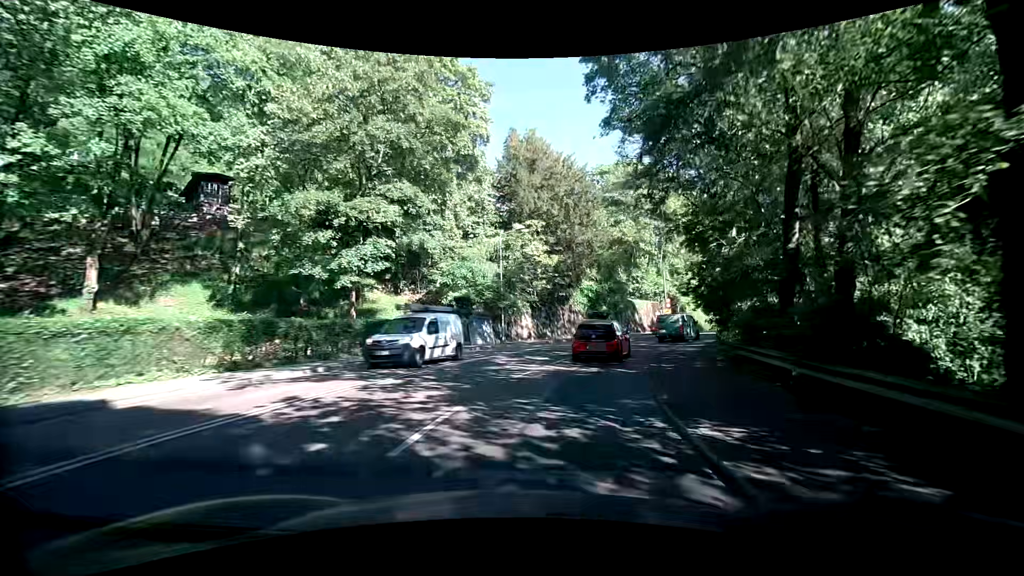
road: secondary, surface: asphalt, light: Day
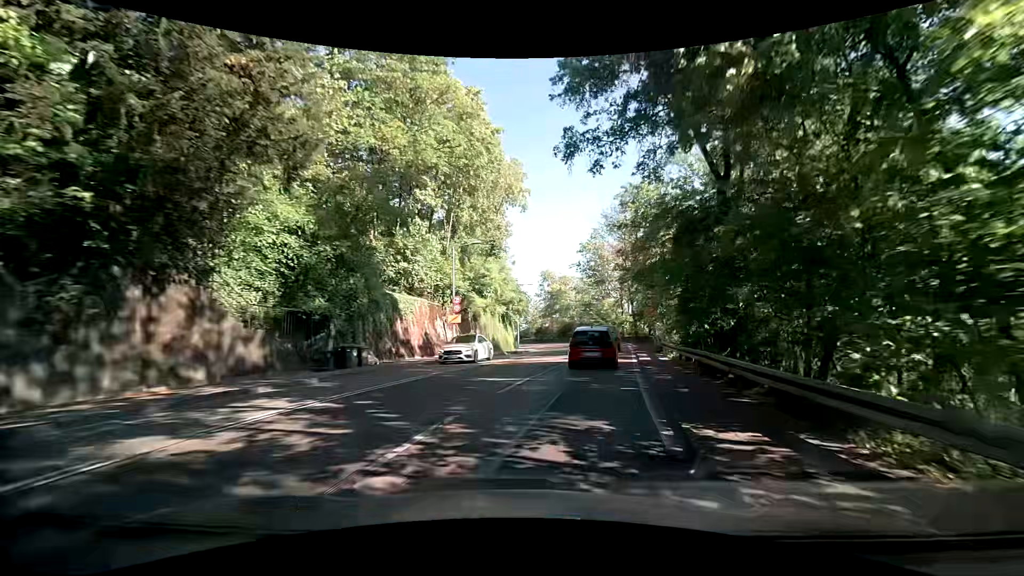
(+5.9, +29.8) m; +24°
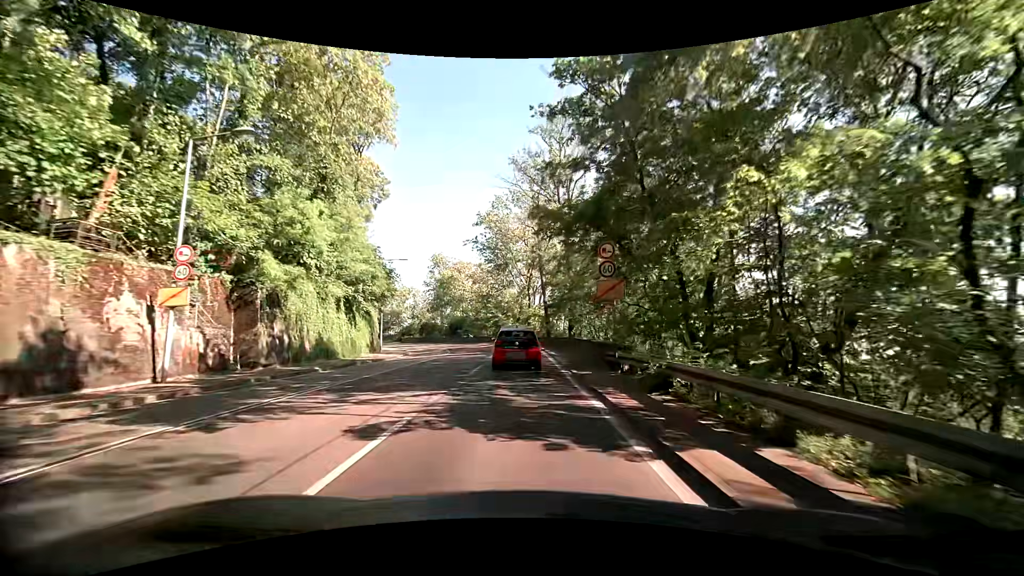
(+2.3, +19.4) m; +11°
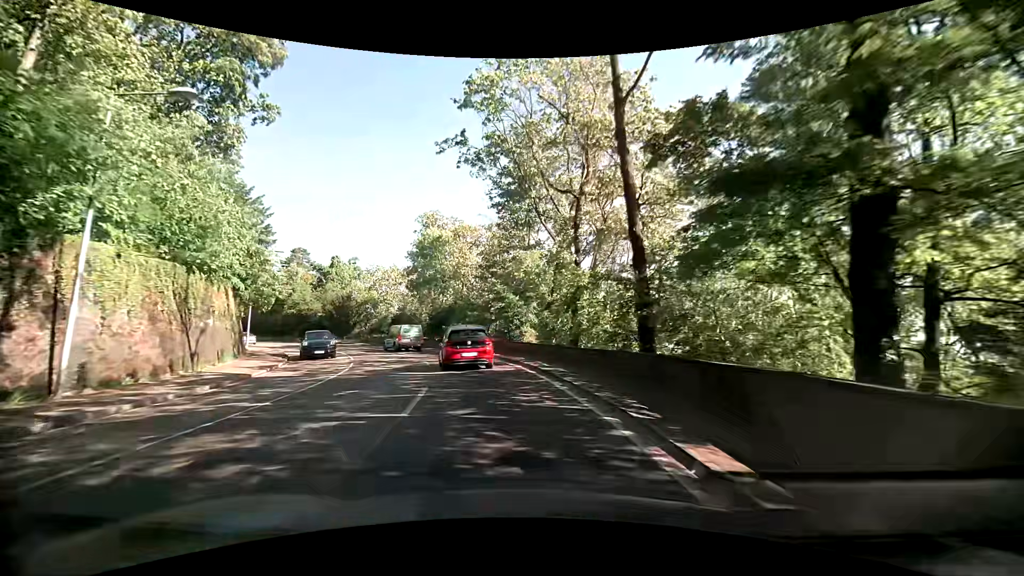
(+0.1, +32.3) m; -3°
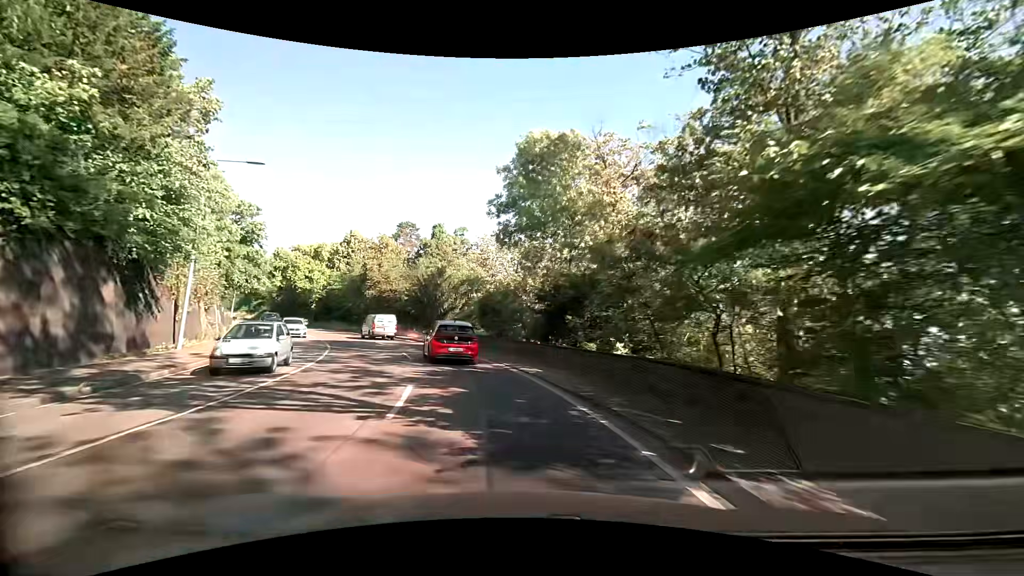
(-3.0, +24.6) m; -15°
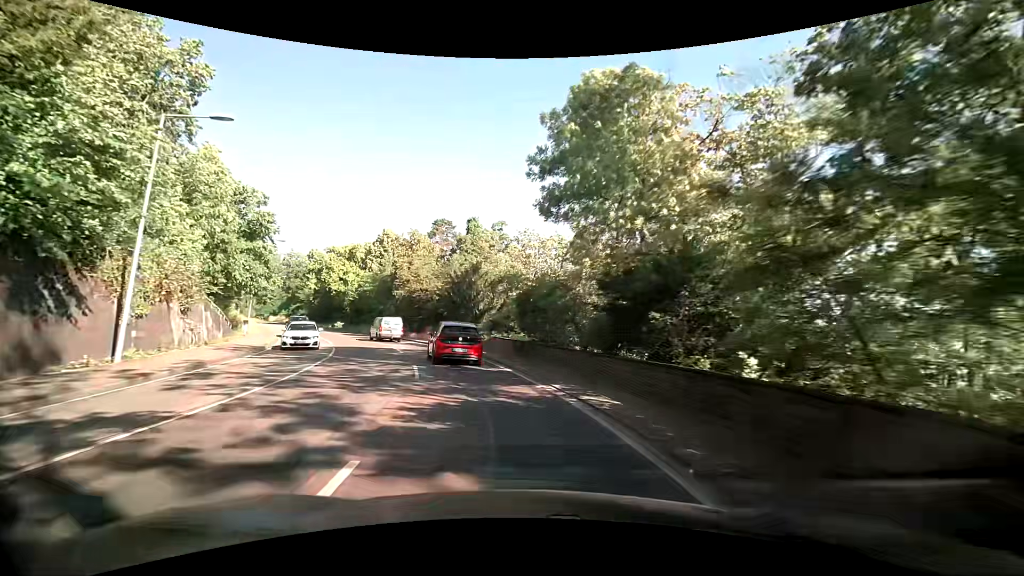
(-0.2, +6.3) m; -5°
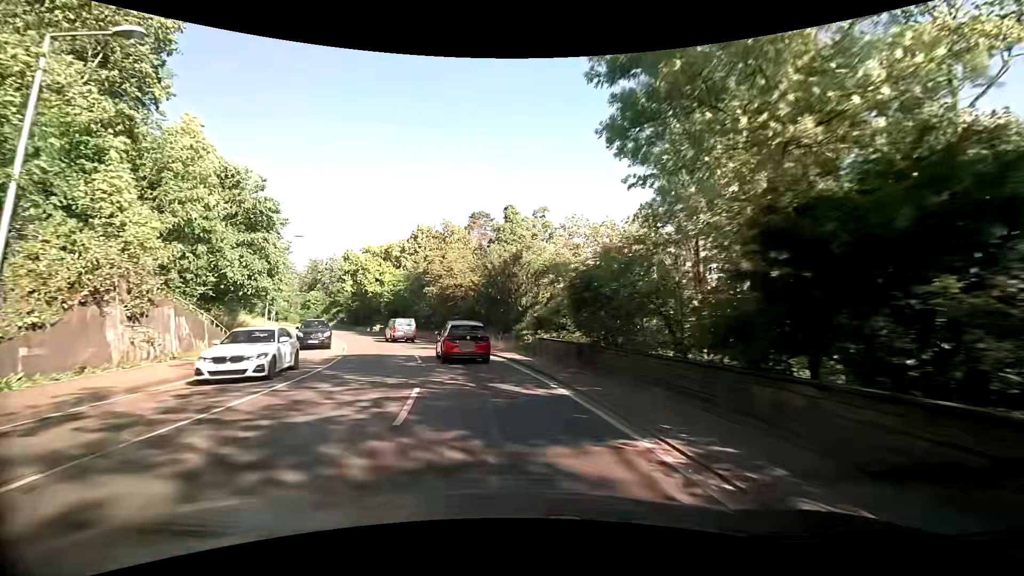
(-0.2, +6.4) m; -6°
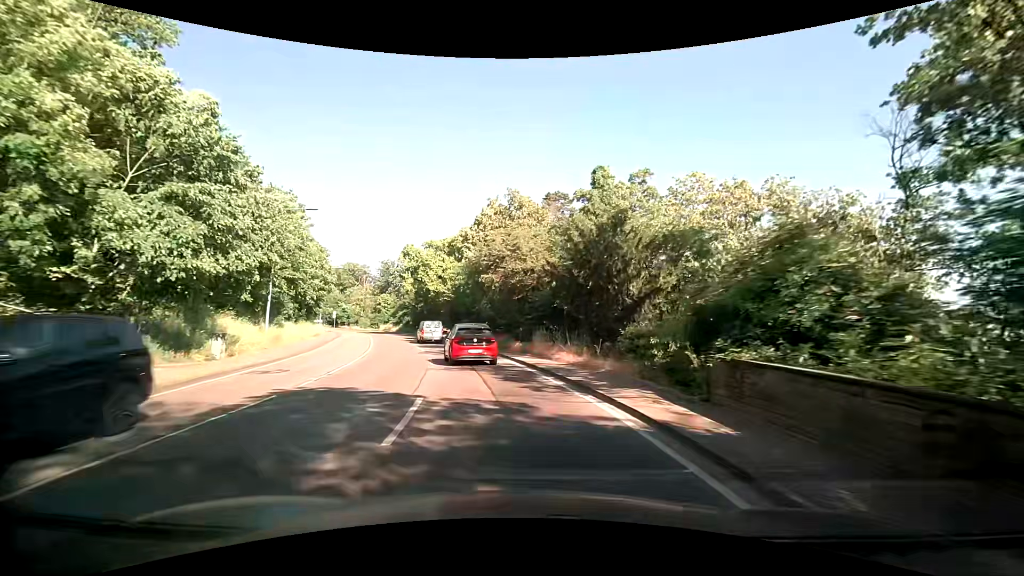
(-1.0, +13.0) m; -8°
(-1, +10) (-2, +20) (-4, +30) (-7, +39) (-10, +49) (-13, +58) (-16, +68) (-20, +77) (-24, +86) (-28, +95) m
